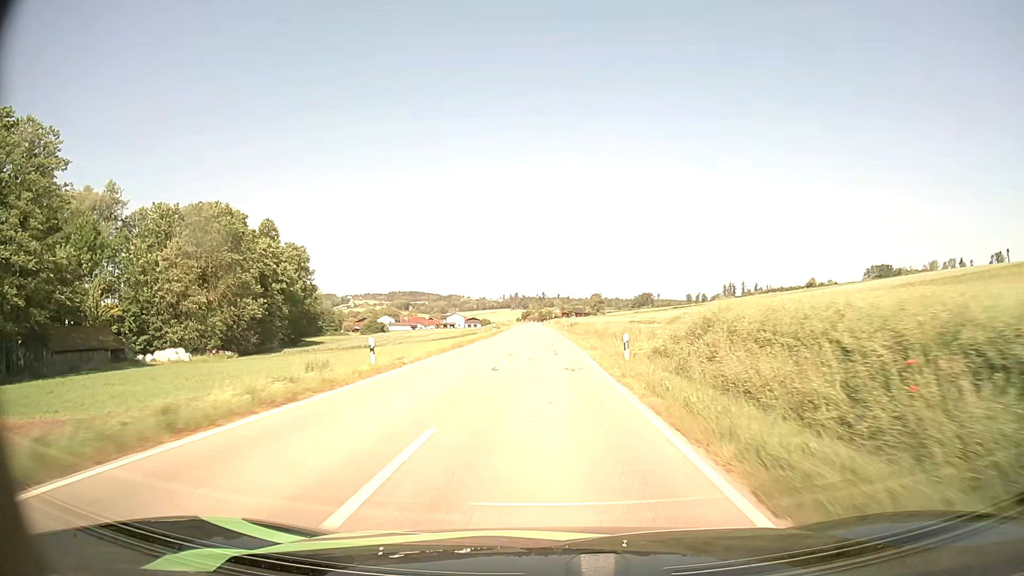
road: tertiary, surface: asphalt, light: Day
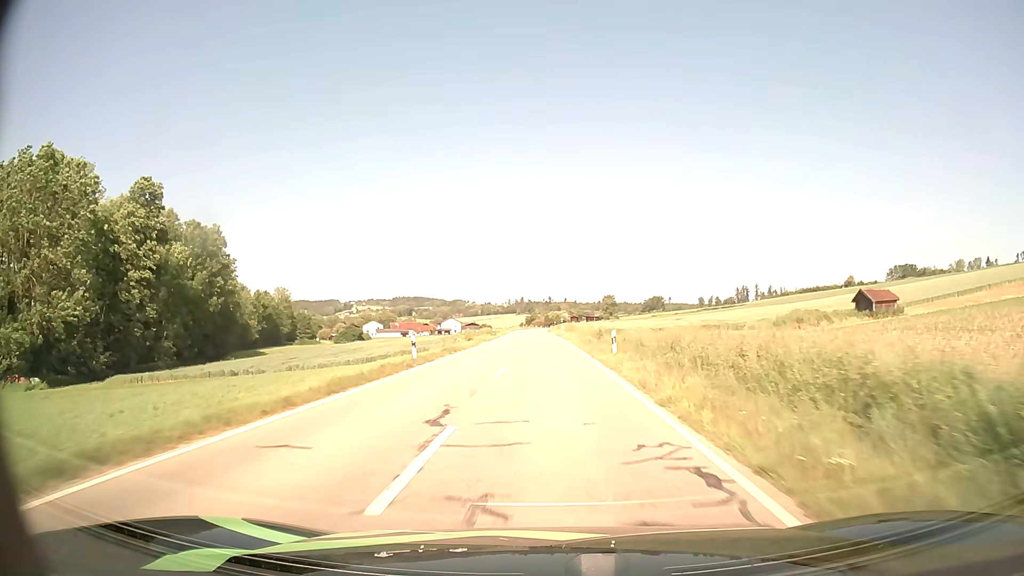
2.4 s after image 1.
(-0.4, +43.6) m; -1°
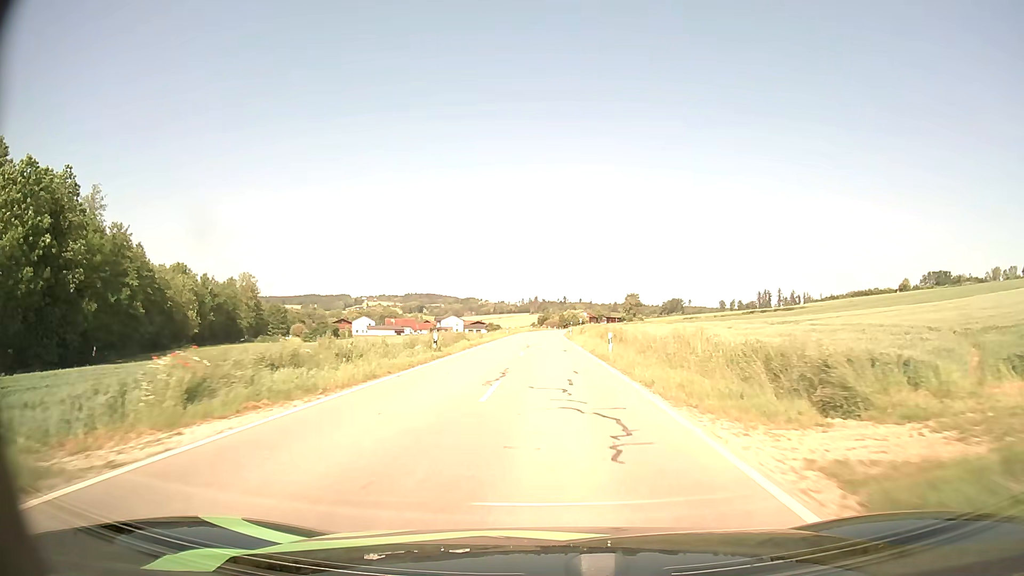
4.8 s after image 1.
(-0.5, +43.5) m; -1°
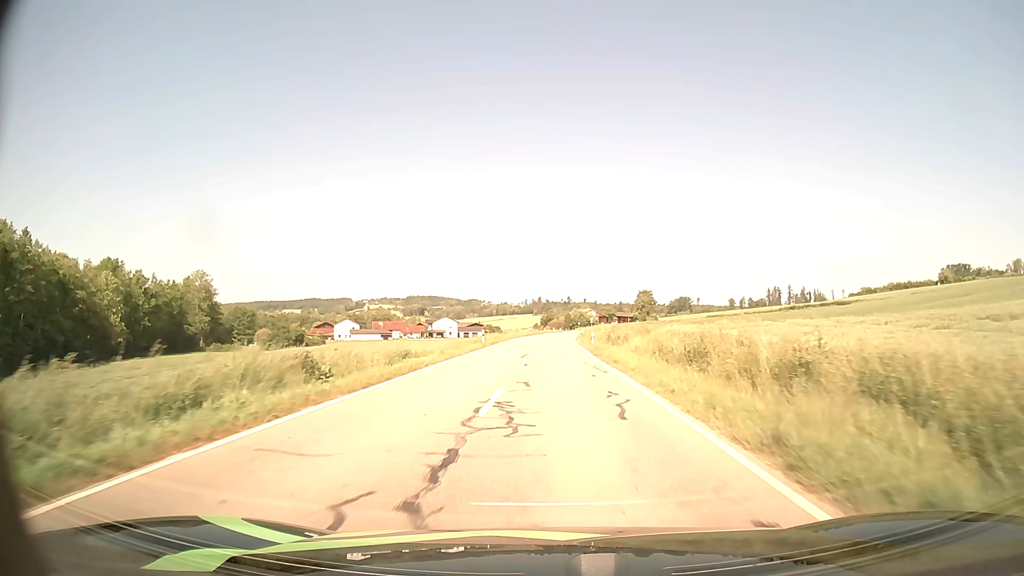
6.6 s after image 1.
(-0.1, +32.6) m; 0°
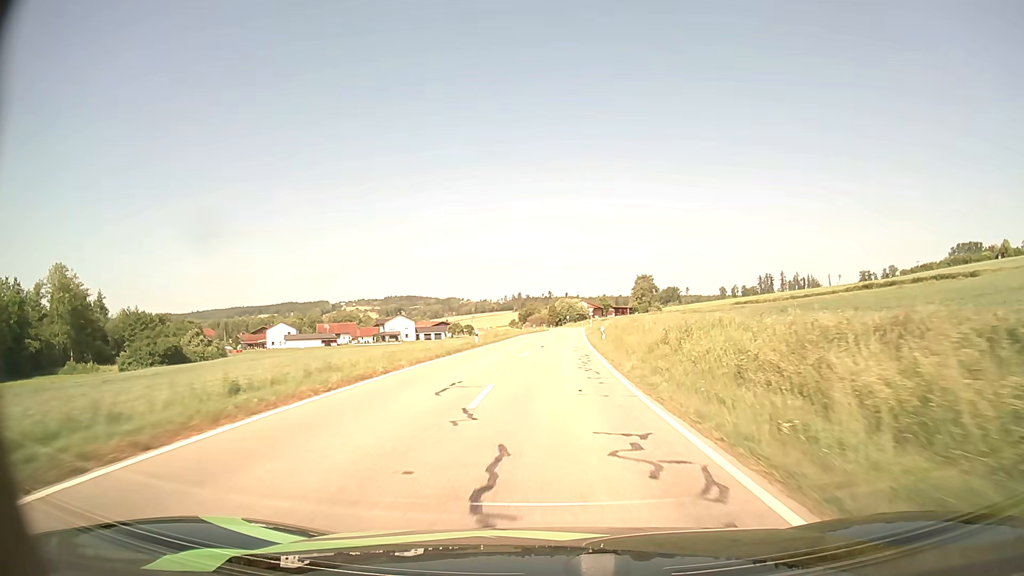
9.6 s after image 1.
(+0.4, +54.2) m; +1°
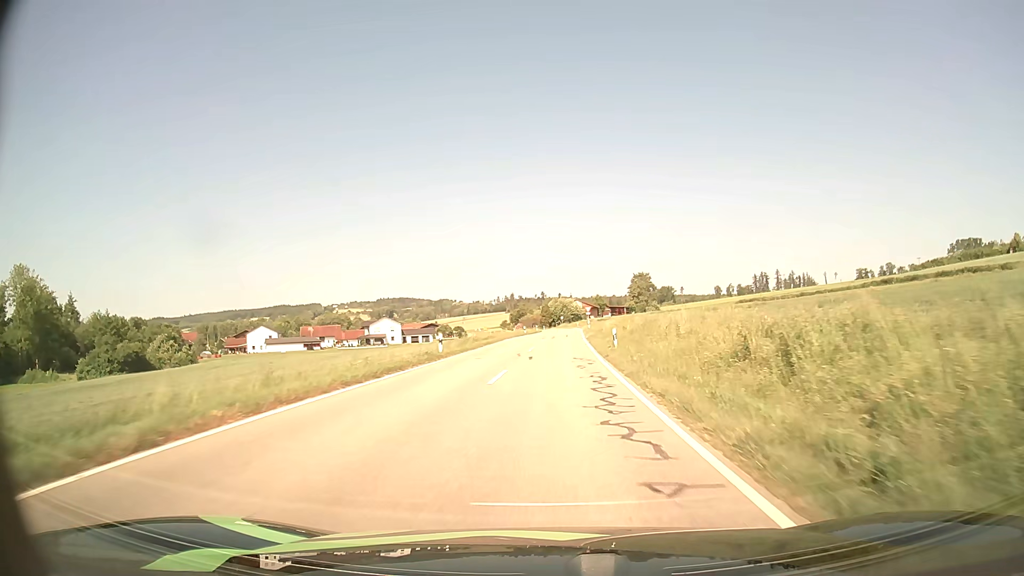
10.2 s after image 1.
(+0.1, +10.7) m; +1°
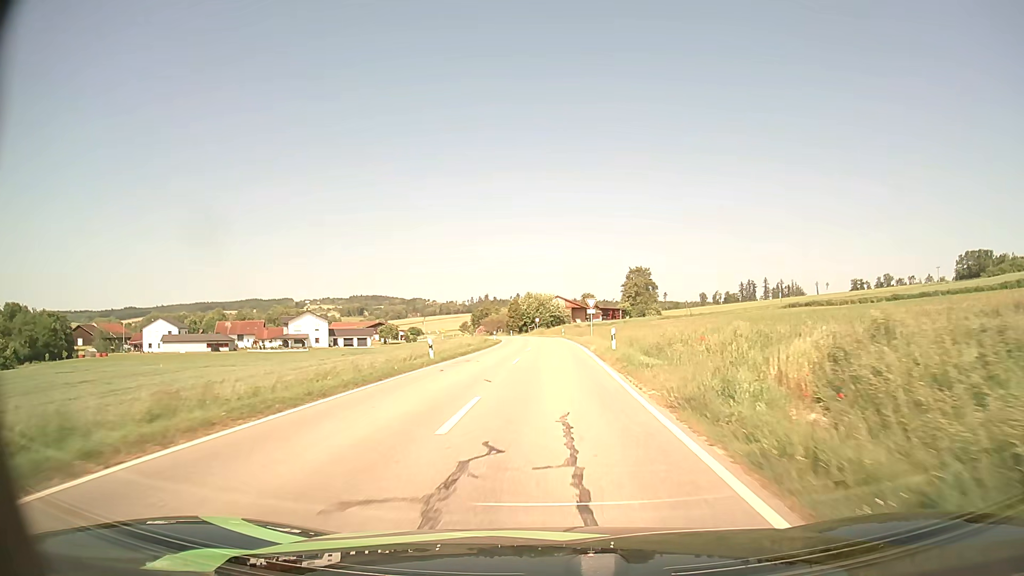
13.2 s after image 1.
(+0.8, +49.2) m; +2°
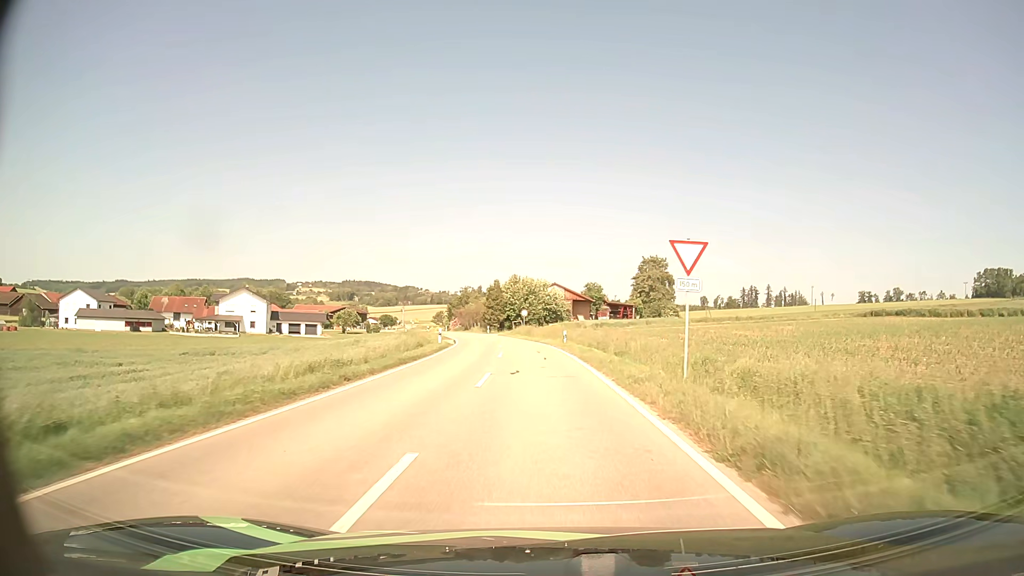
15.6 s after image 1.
(+0.1, +33.4) m; 0°
(0, +10) (0, +20) (-1, +30) (-1, +40) (-2, +50) (-4, +60) (-6, +70) (-8, +79) (-10, +89) (-13, +99) m
